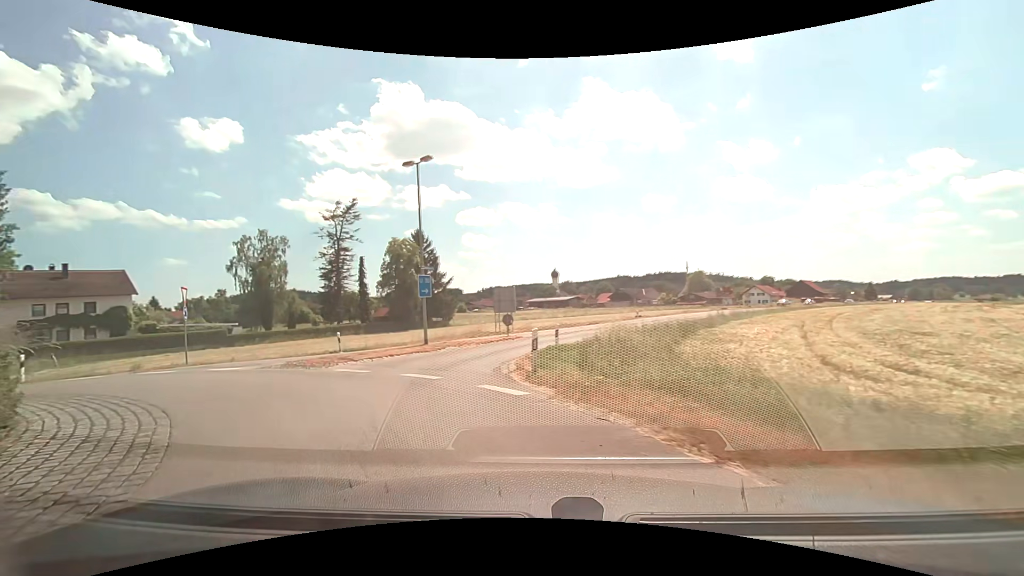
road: tertiary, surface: asphalt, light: Day
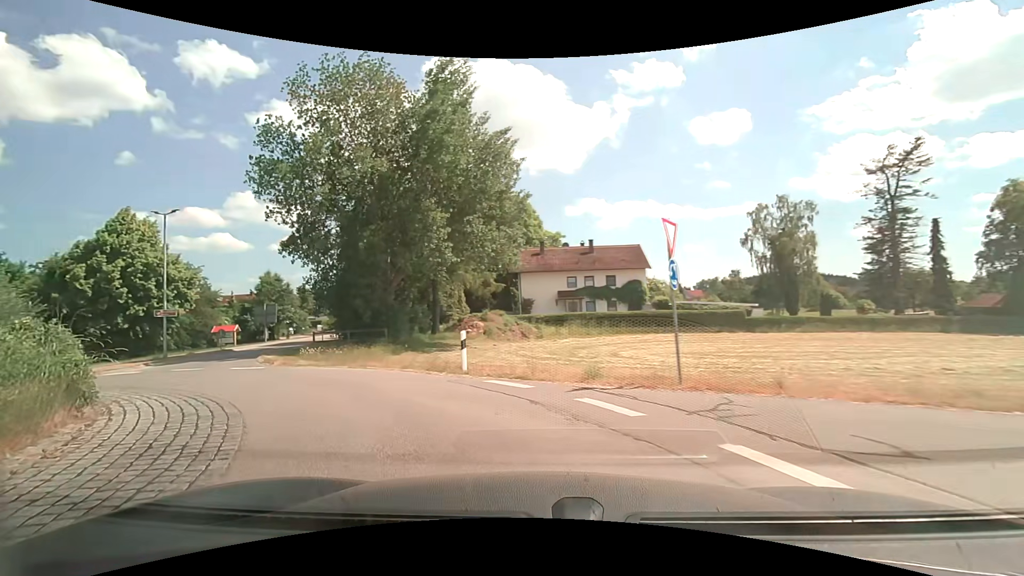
(-6.5, +12.6) m; -54°
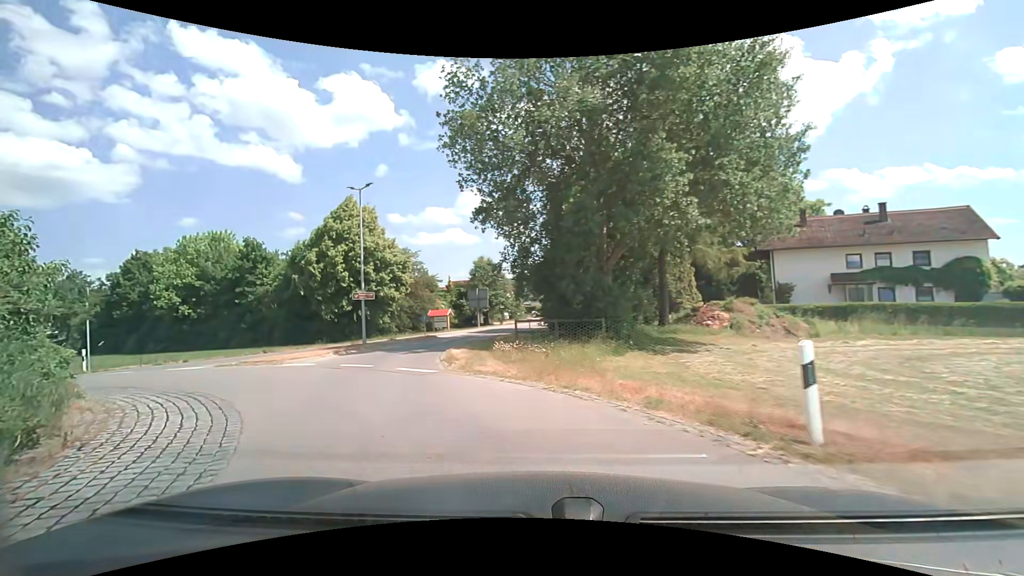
(-1.6, +7.1) m; -24°
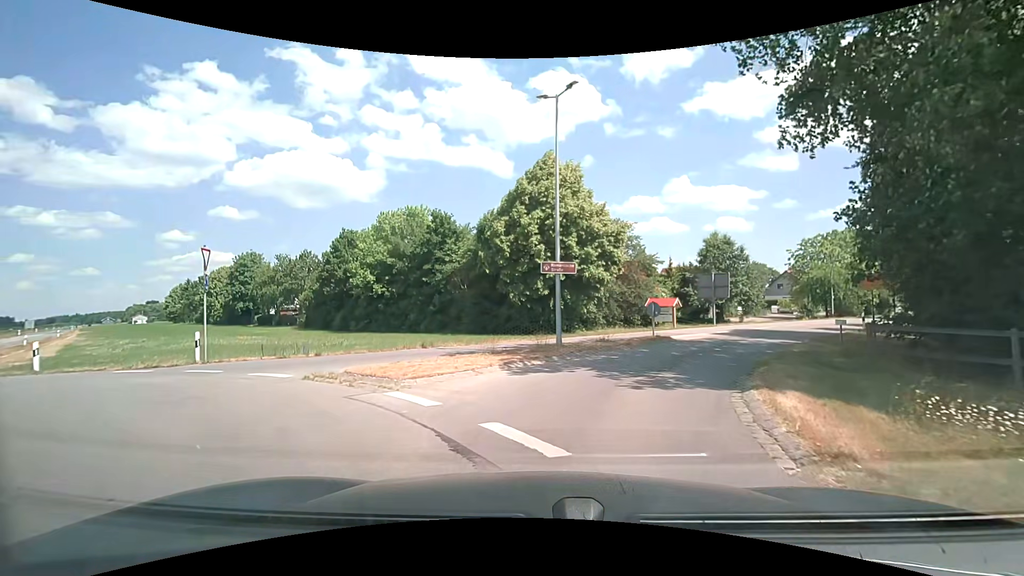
(-2.6, +10.2) m; -24°
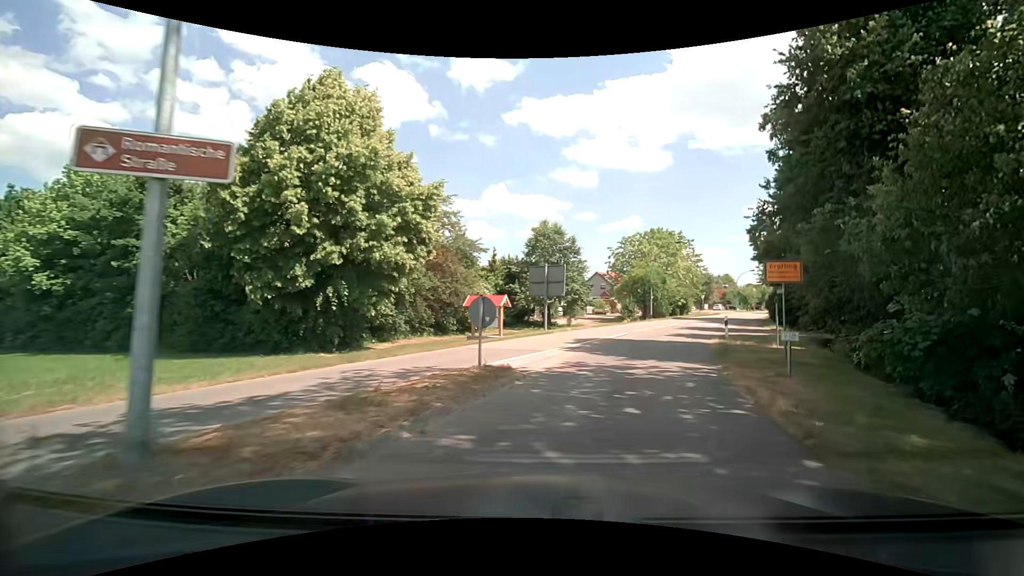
(+1.4, +10.8) m; +20°
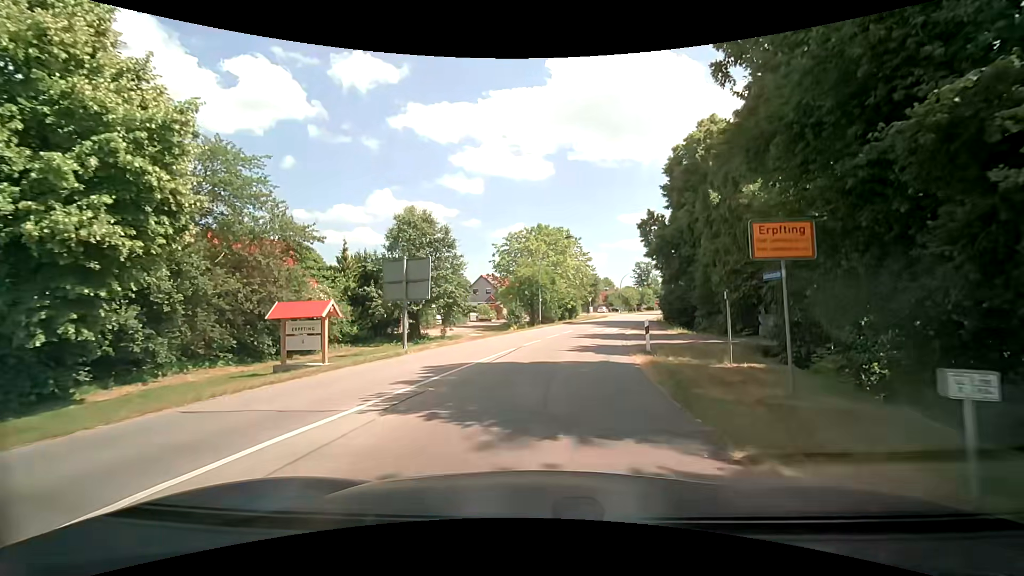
(+1.1, +8.0) m; +13°
